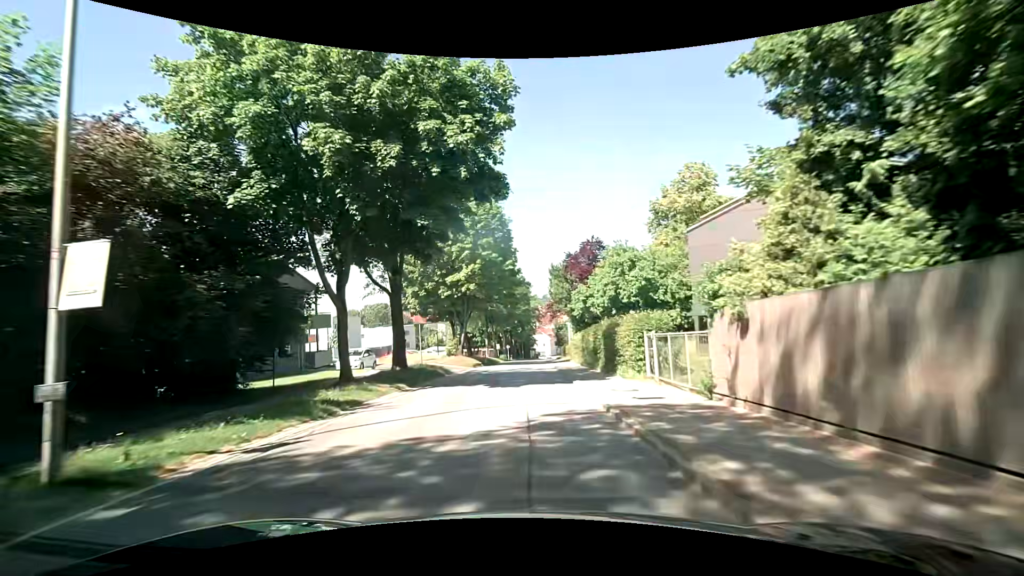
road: secondary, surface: asphalt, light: Day
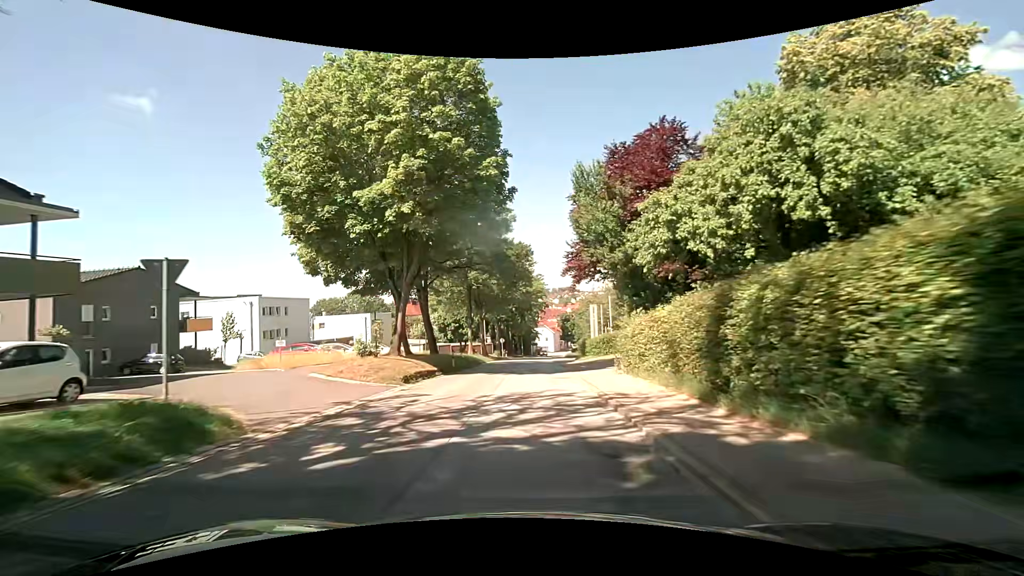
(-0.4, +23.4) m; -1°
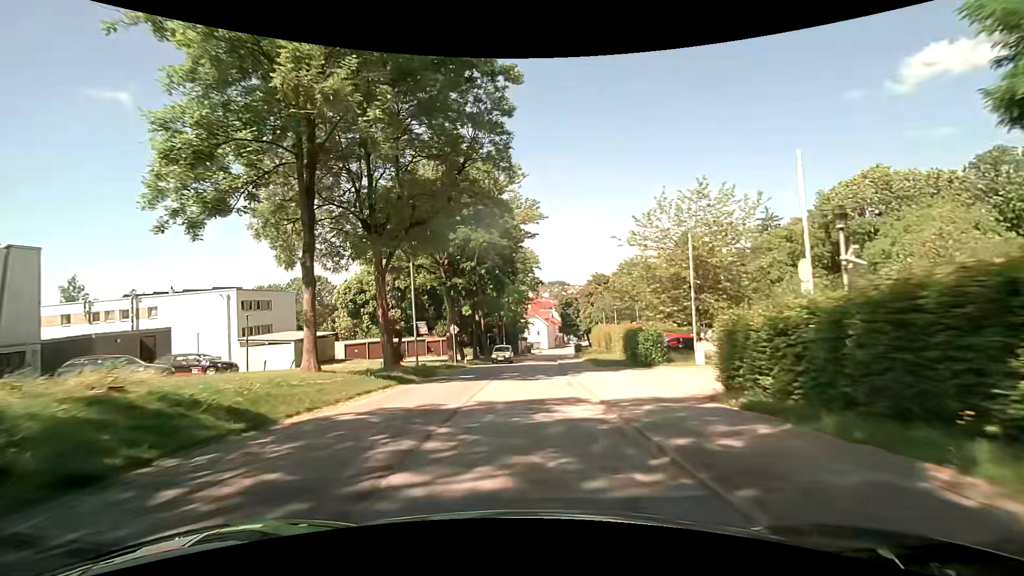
(+0.4, +39.3) m; +1°
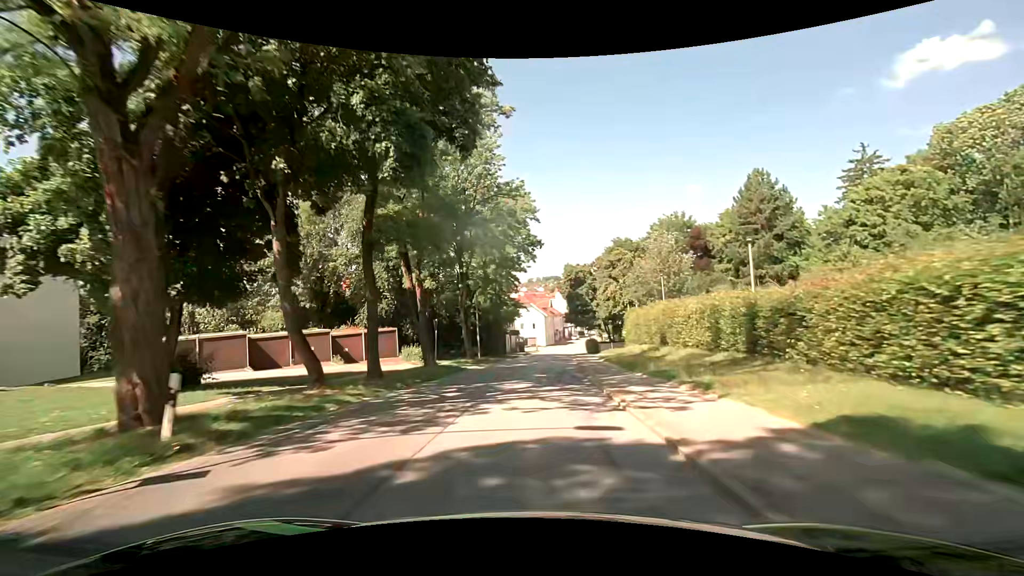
(+0.1, +31.7) m; +1°
